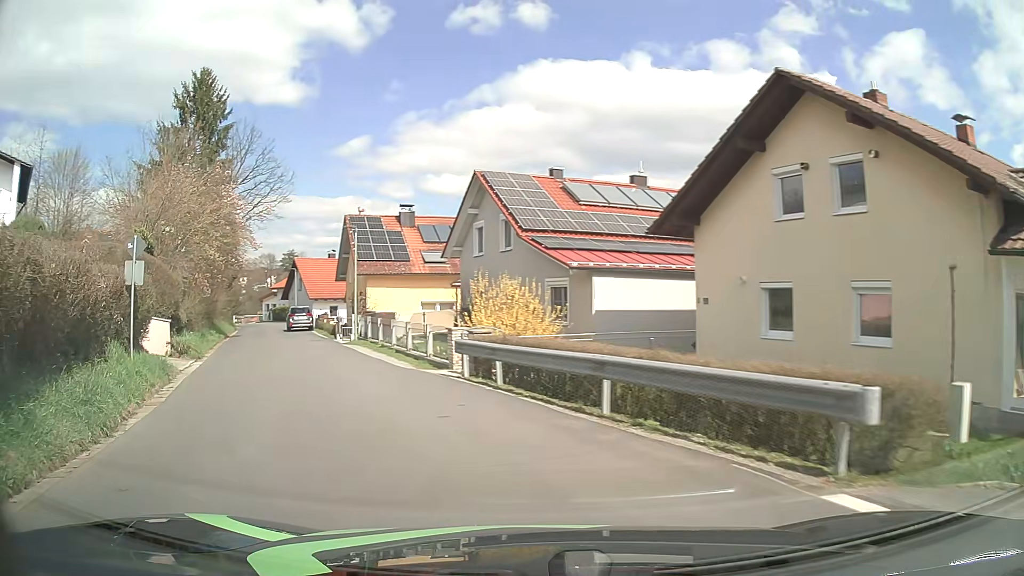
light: Day
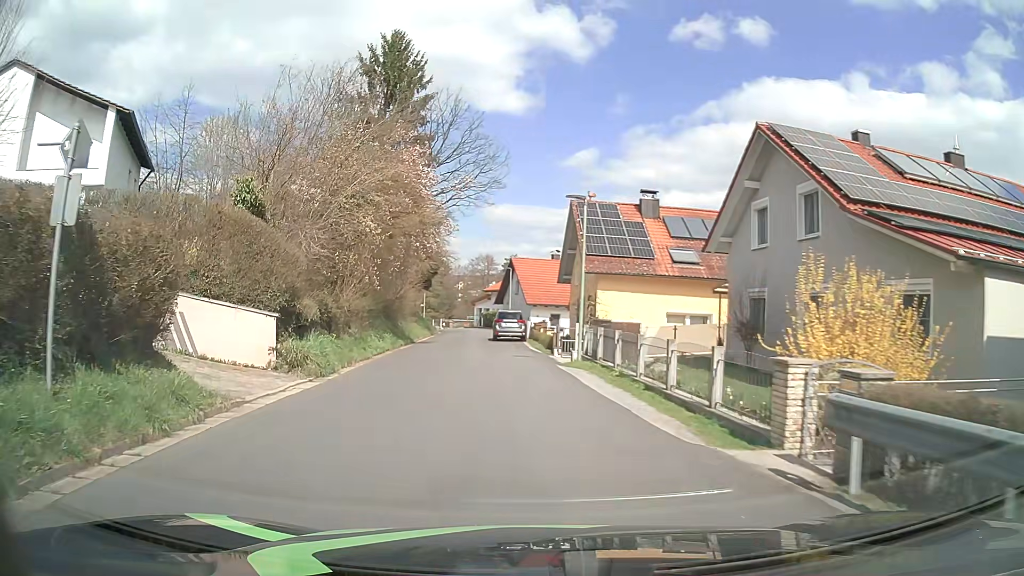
(-1.6, +9.0) m; -18°
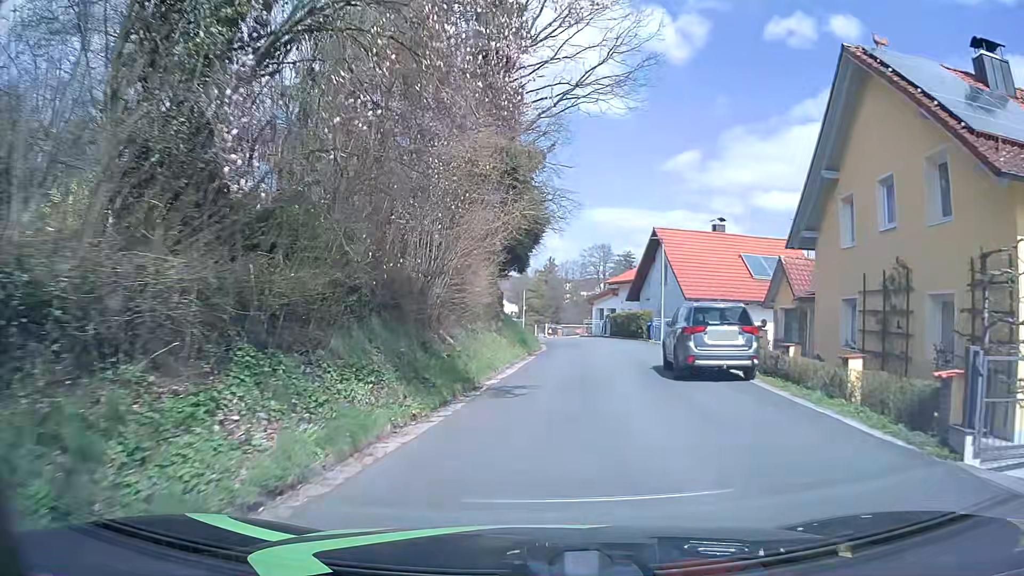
(-2.6, +21.5) m; -8°
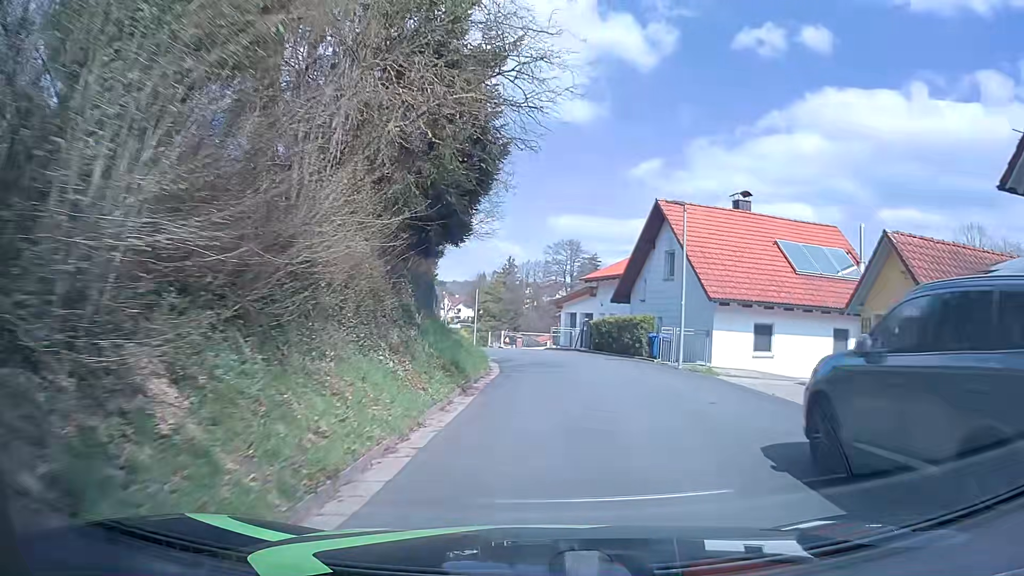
(+0.1, +11.5) m; +1°
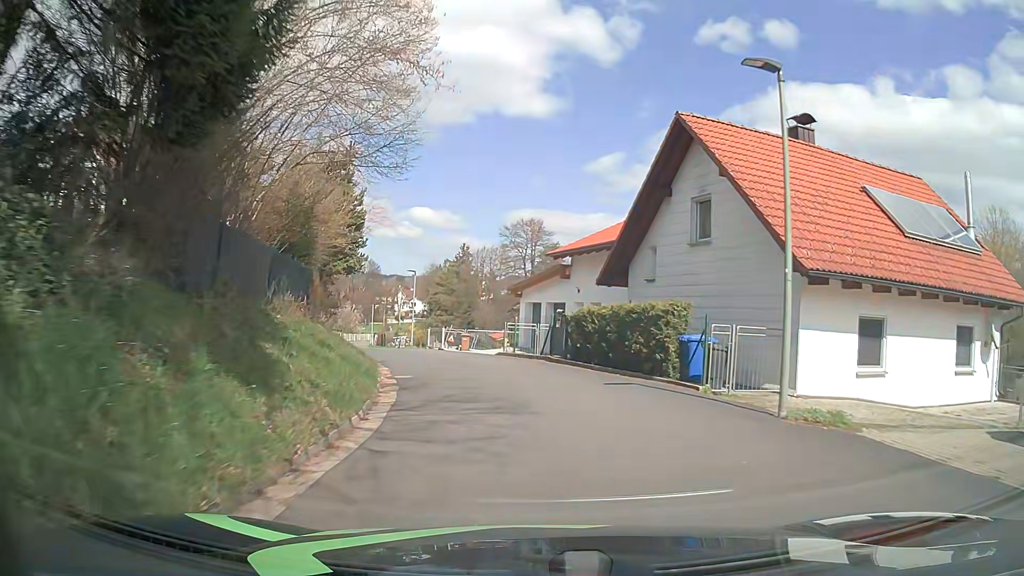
(+0.7, +11.1) m; +6°
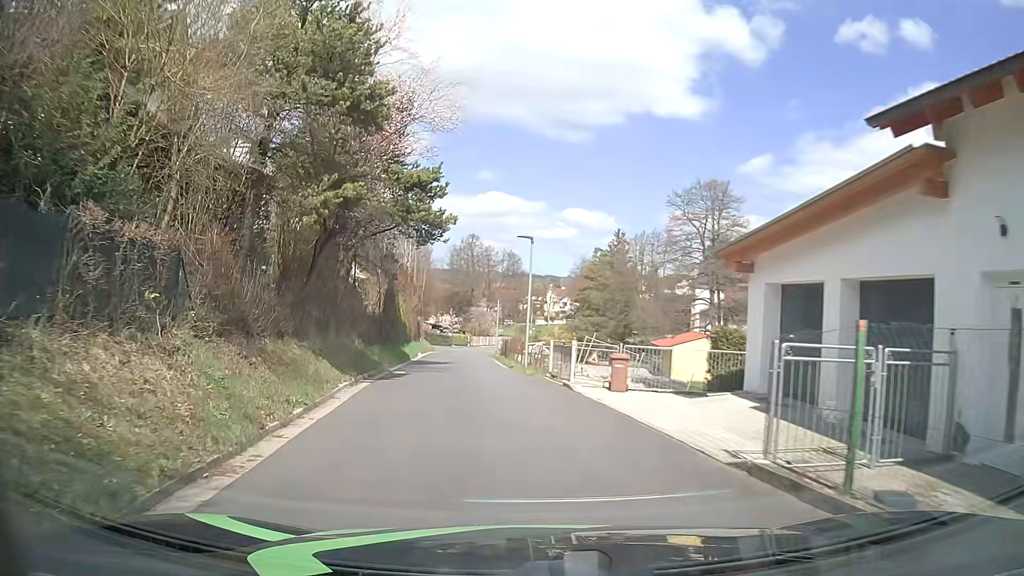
(-1.6, +18.7) m; -15°
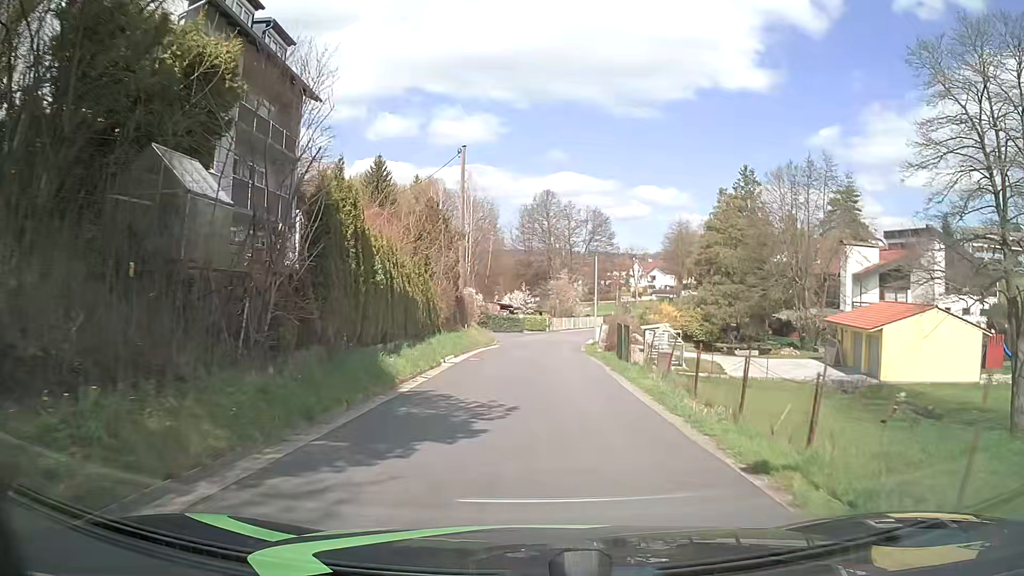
(-1.7, +24.1) m; -5°
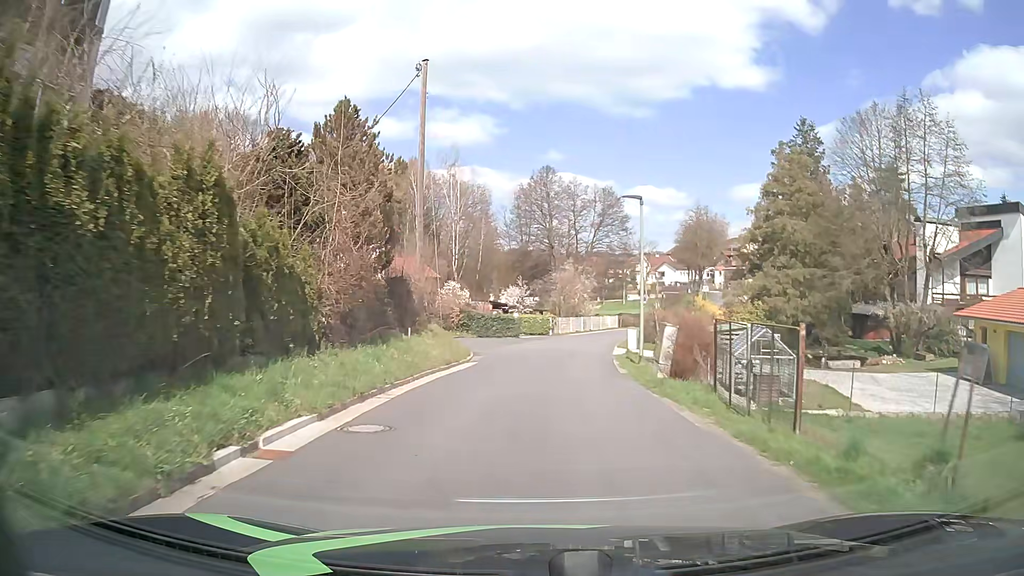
(0.0, +15.4) m; 0°
(0, +10) (0, +20) (+1, +30) (+3, +40) (+5, +50) (+9, +59) (+13, +68) (+18, +76) (+24, +85) (+28, +94) m
